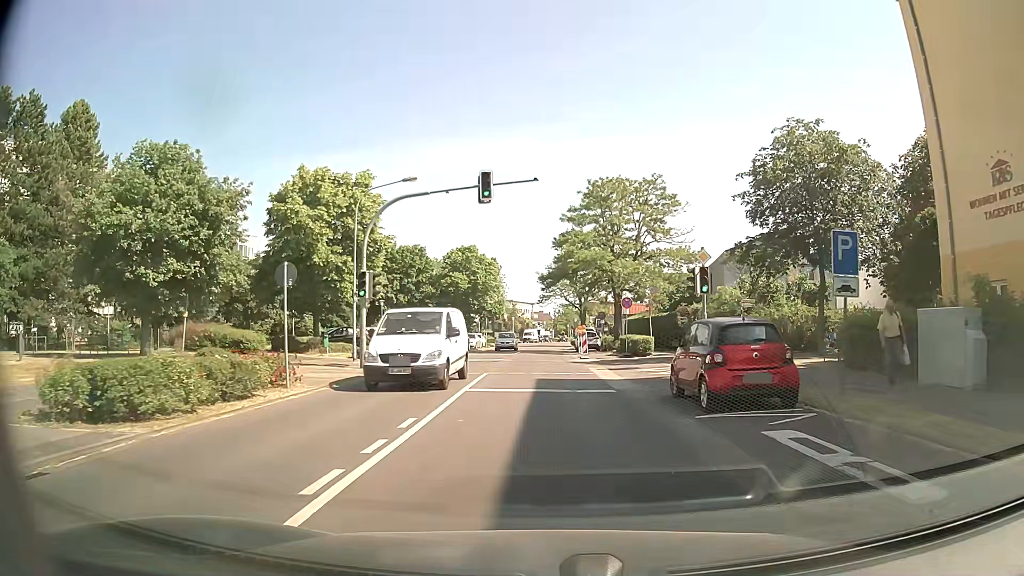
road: tertiary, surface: asphalt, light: Day
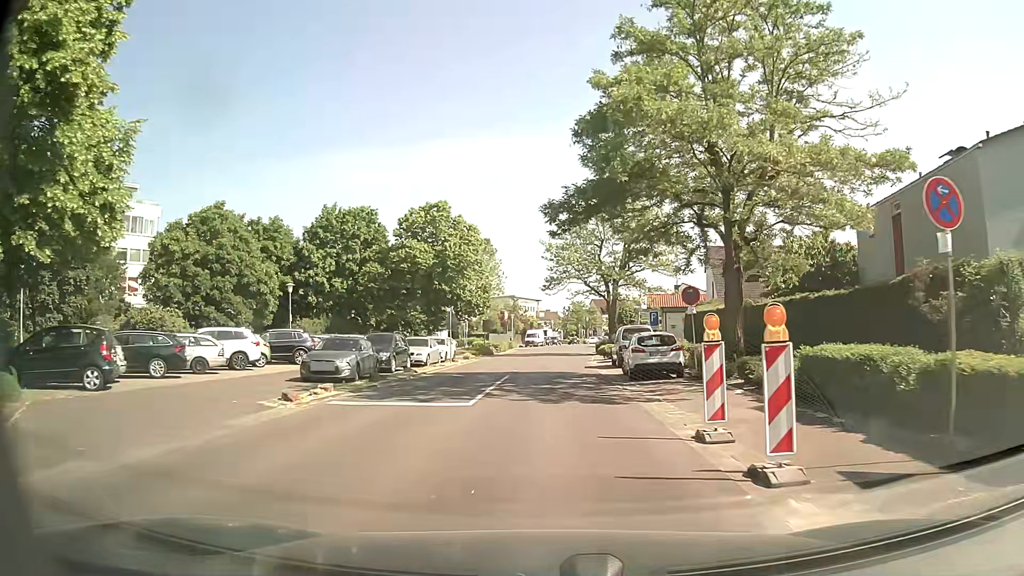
(-0.1, +27.7) m; -1°
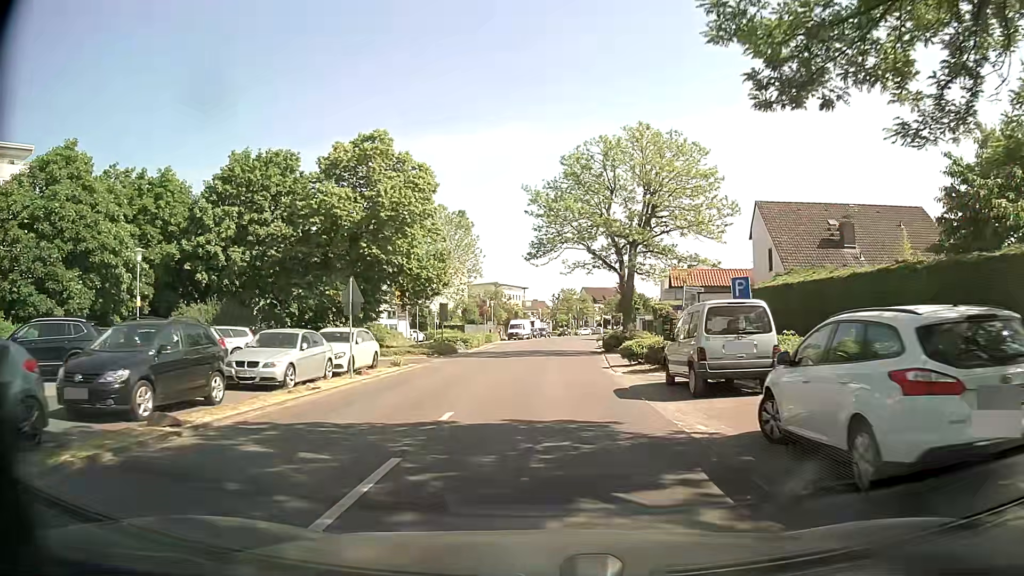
(+0.2, +16.8) m; +2°
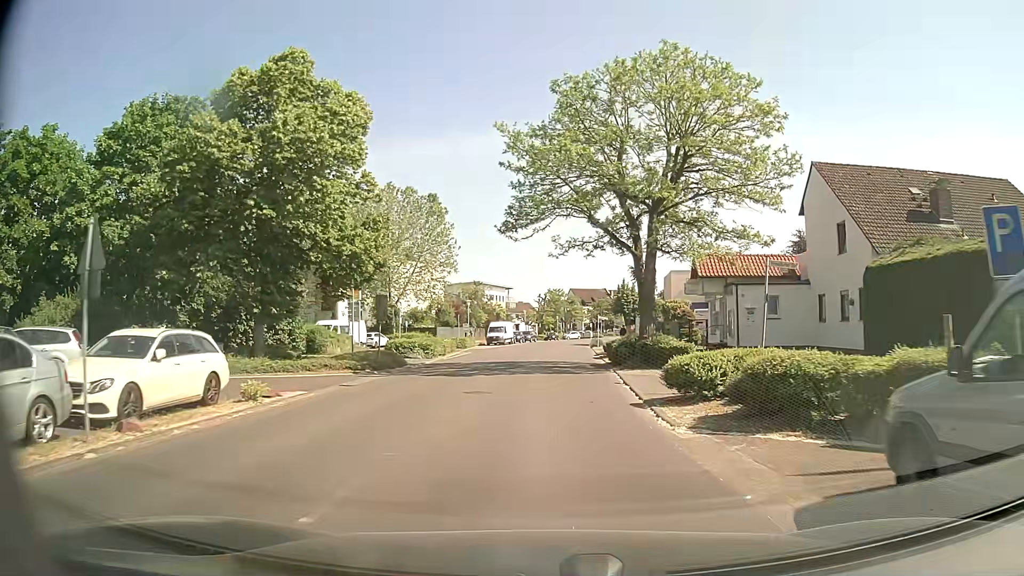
(0.0, +11.4) m; 0°
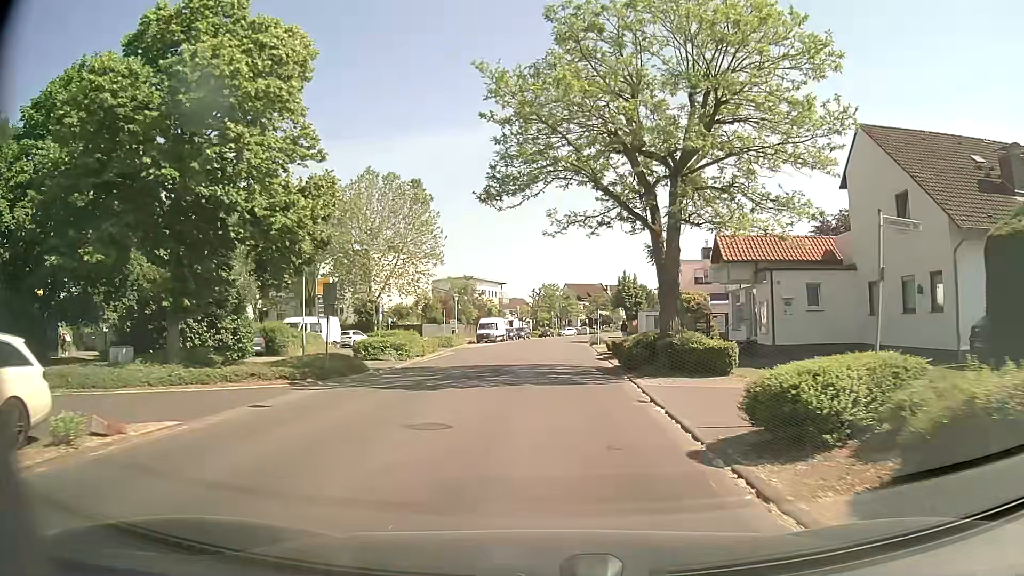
(+0.1, +5.7) m; +1°
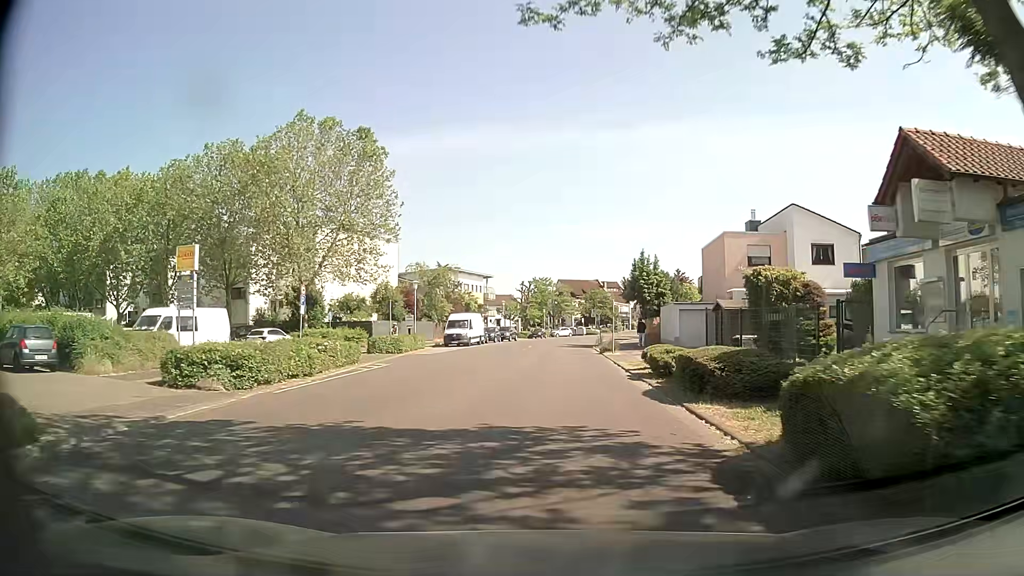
(+0.2, +16.9) m; +1°
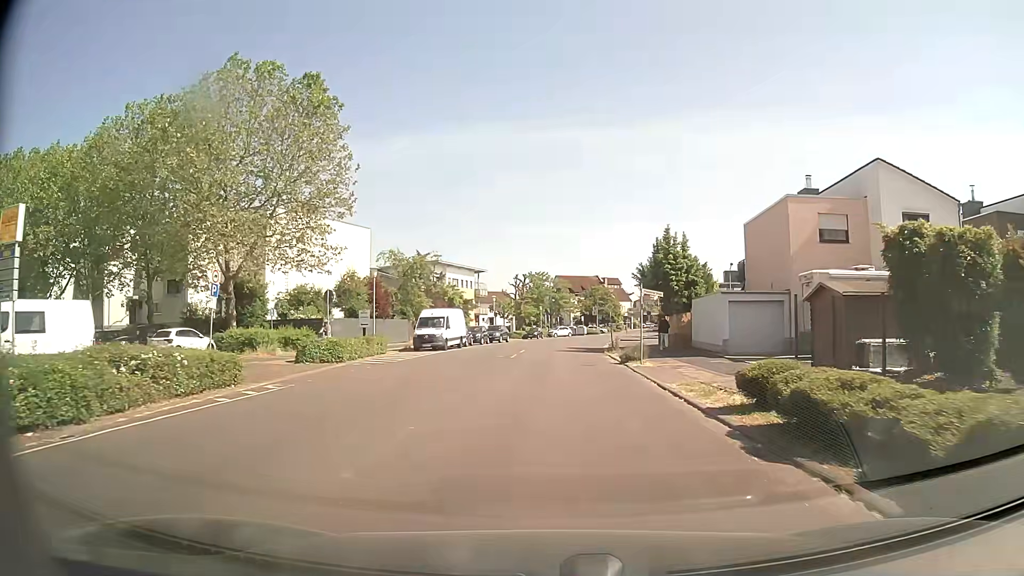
(0.0, +11.1) m; 0°
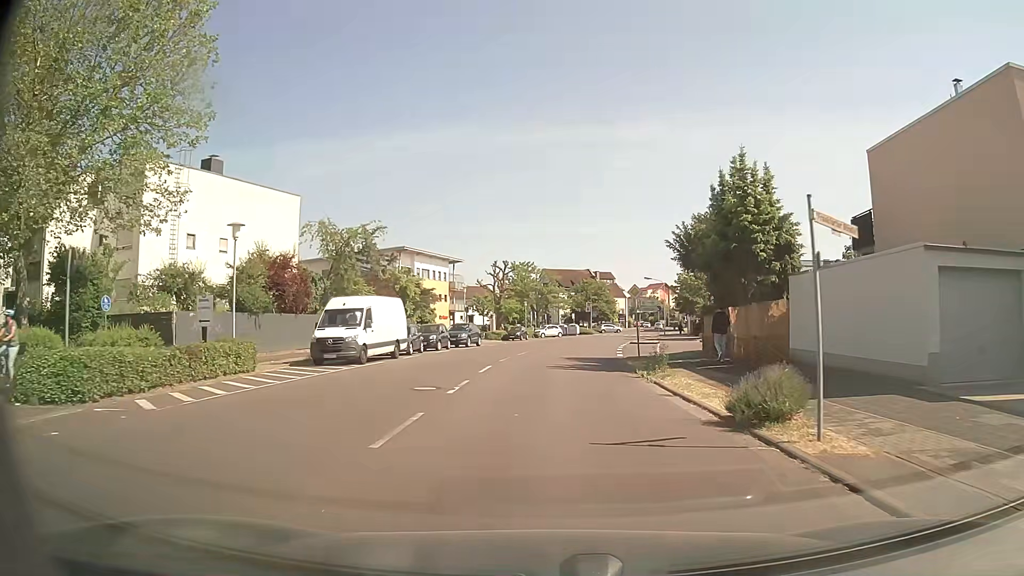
(+0.1, +16.5) m; +1°
(0, +10) (0, +20) (+1, +30) (+2, +40) (+4, +50) (+6, +60) (+8, +69) (+10, +79) (+12, +89) (+14, +99) m
